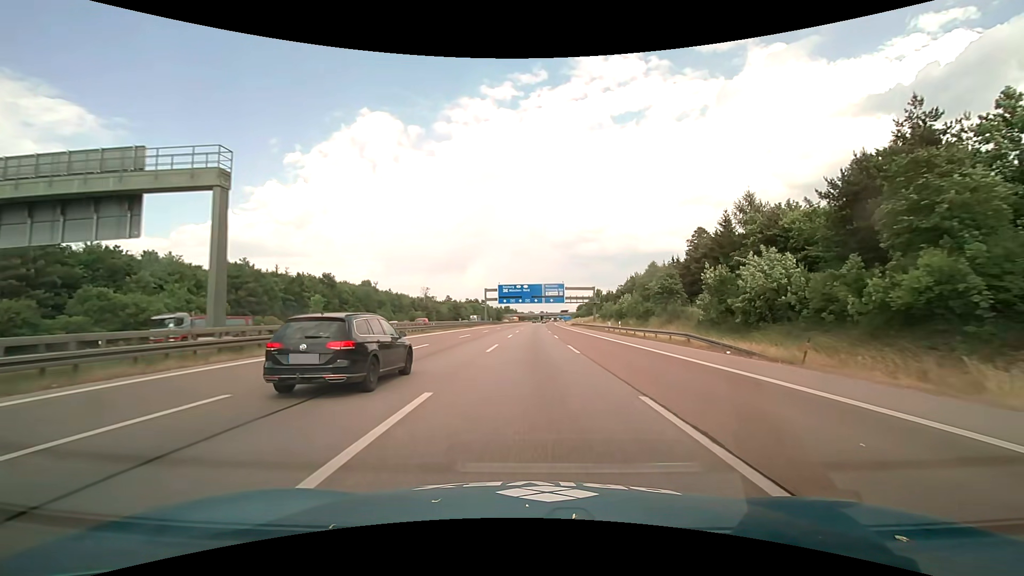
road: motorway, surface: asphalt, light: Day
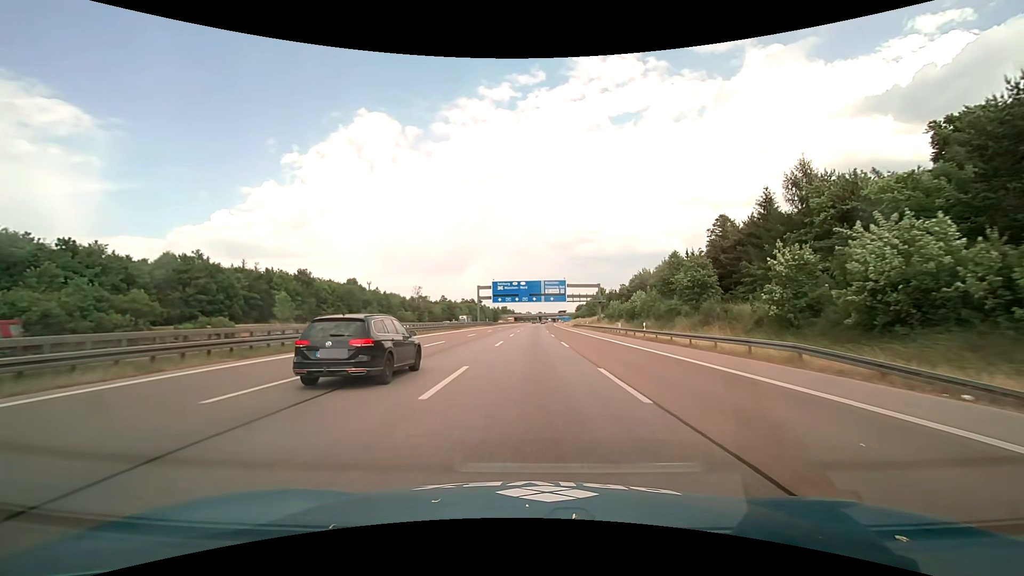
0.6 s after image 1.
(+0.1, +12.5) m; 0°
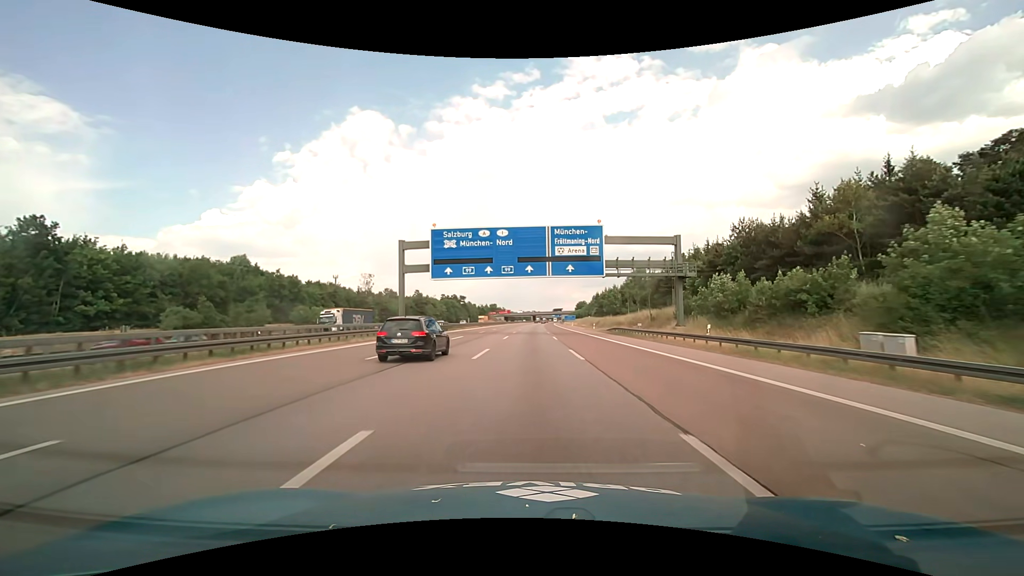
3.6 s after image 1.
(+0.4, +62.4) m; +1°
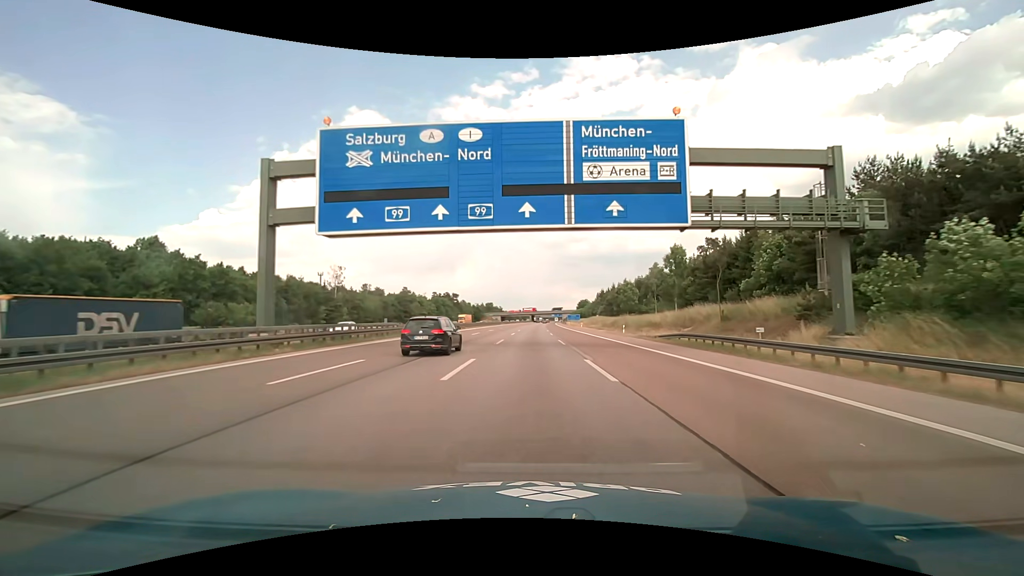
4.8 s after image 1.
(+0.1, +25.0) m; 0°
